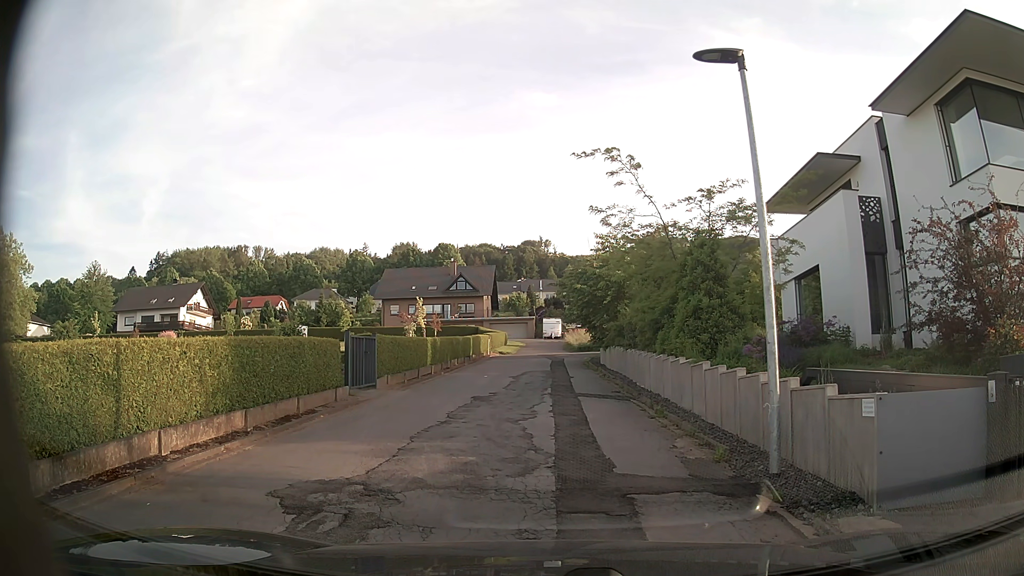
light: Day
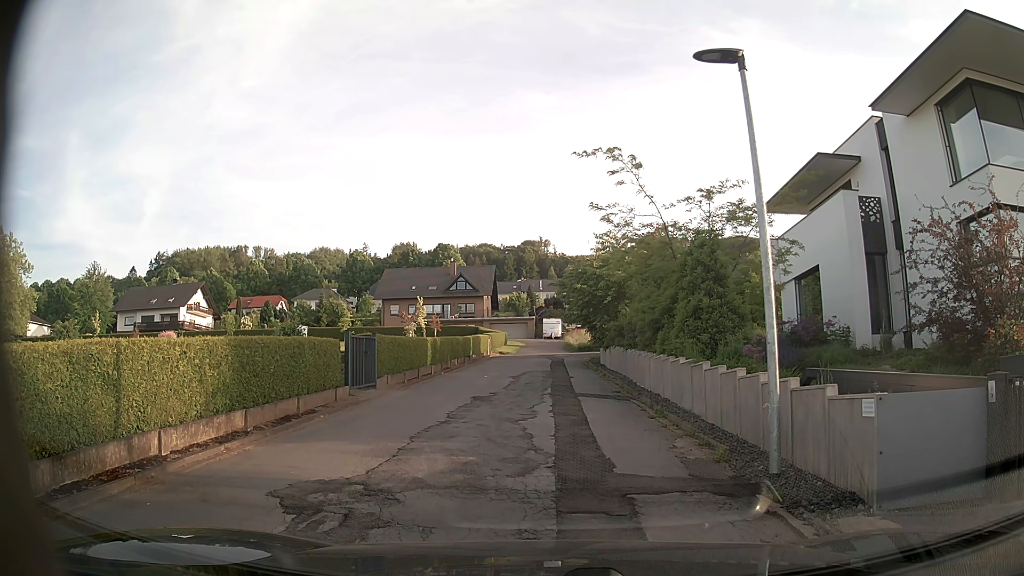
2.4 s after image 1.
(0.0, 0.0) m; 0°
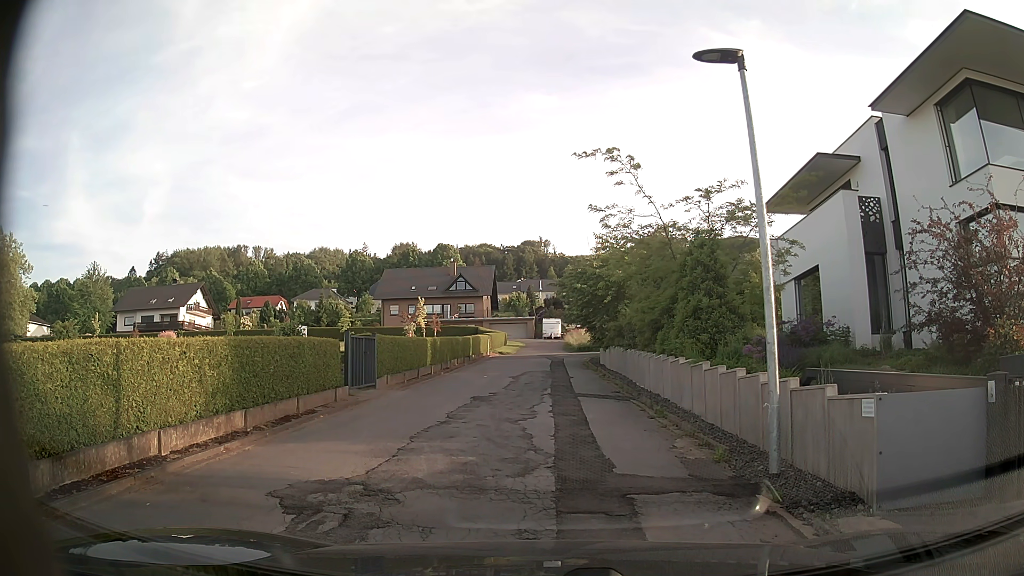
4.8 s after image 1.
(0.0, 0.0) m; 0°
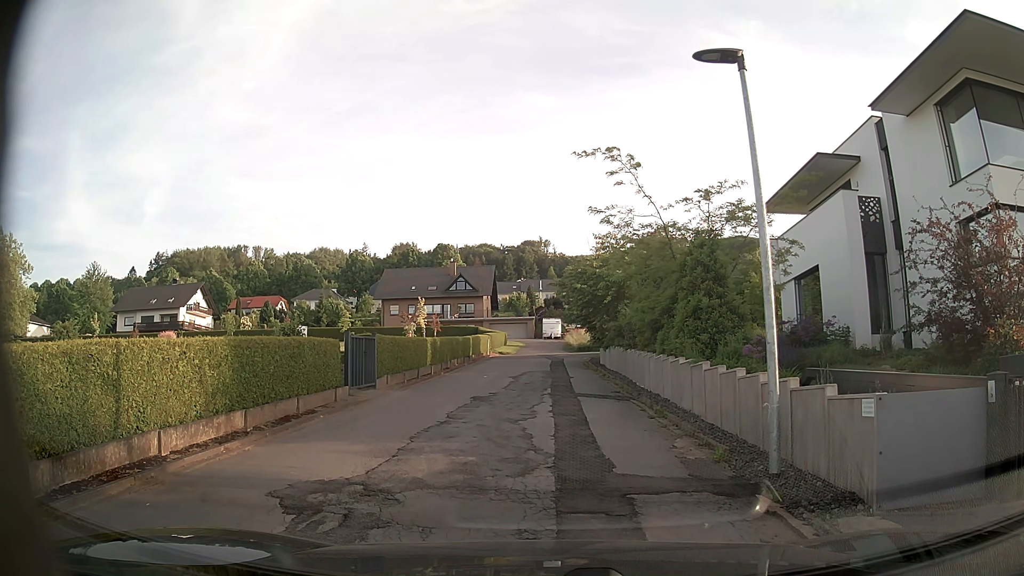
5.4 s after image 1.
(0.0, 0.0) m; 0°
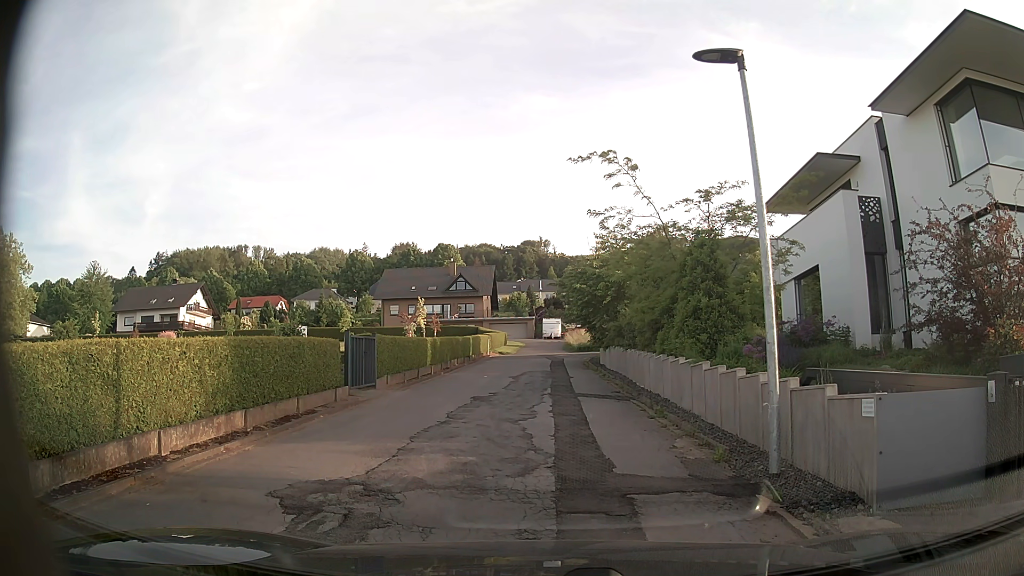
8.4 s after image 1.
(0.0, 0.0) m; 0°
